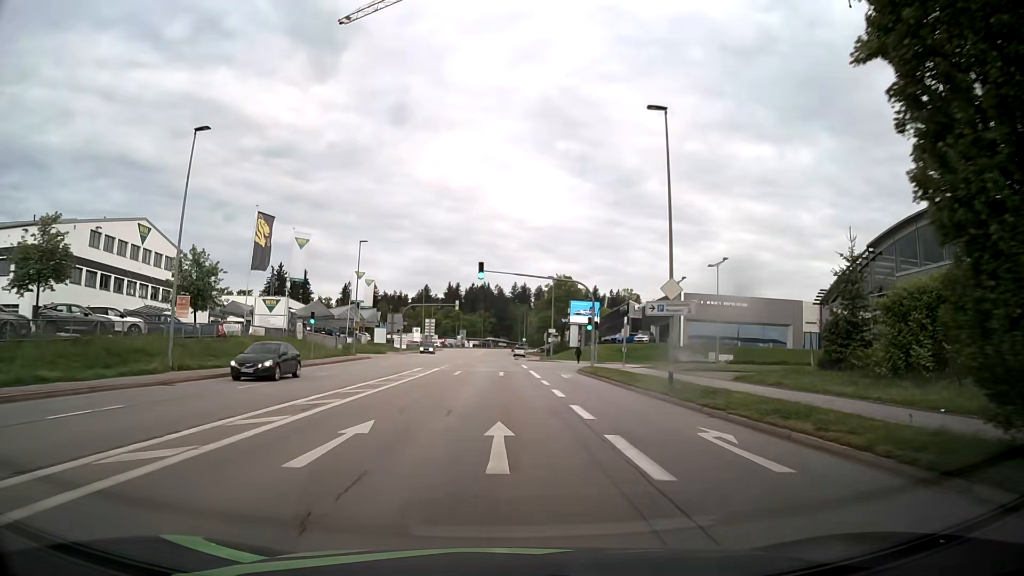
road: tertiary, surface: asphalt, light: Day
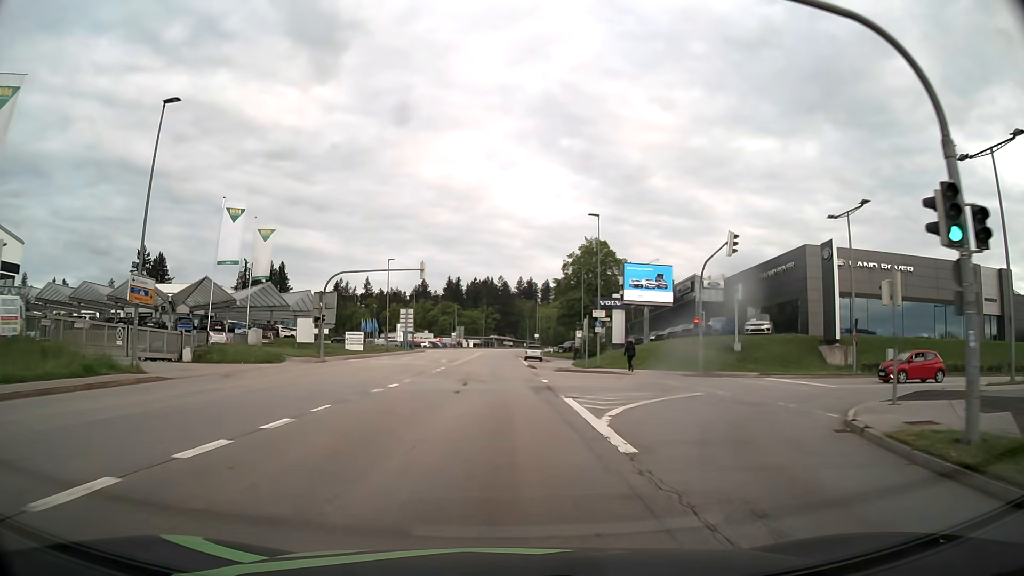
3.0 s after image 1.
(-0.2, +38.0) m; -1°
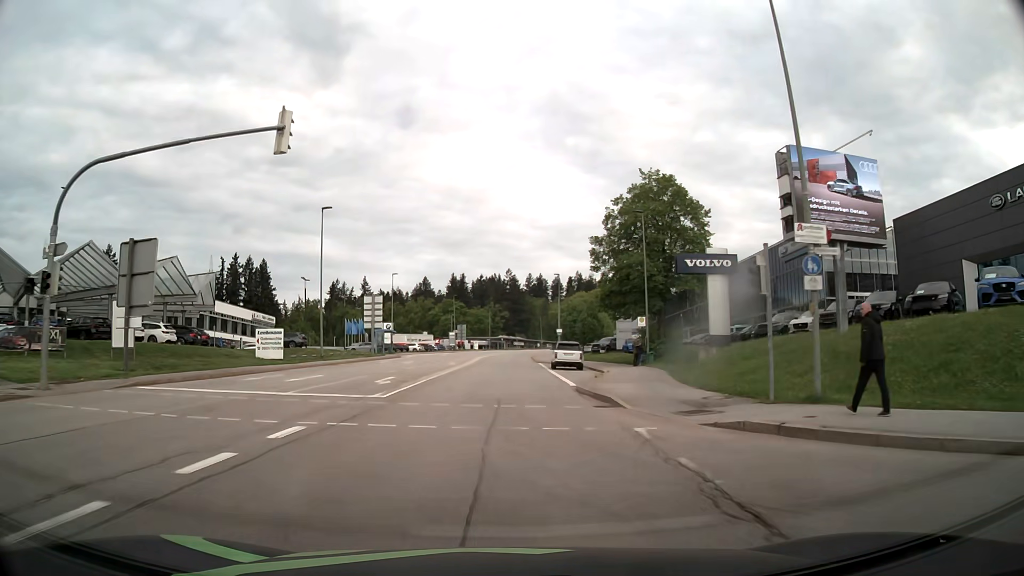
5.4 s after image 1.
(-0.2, +30.5) m; -1°
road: secondary
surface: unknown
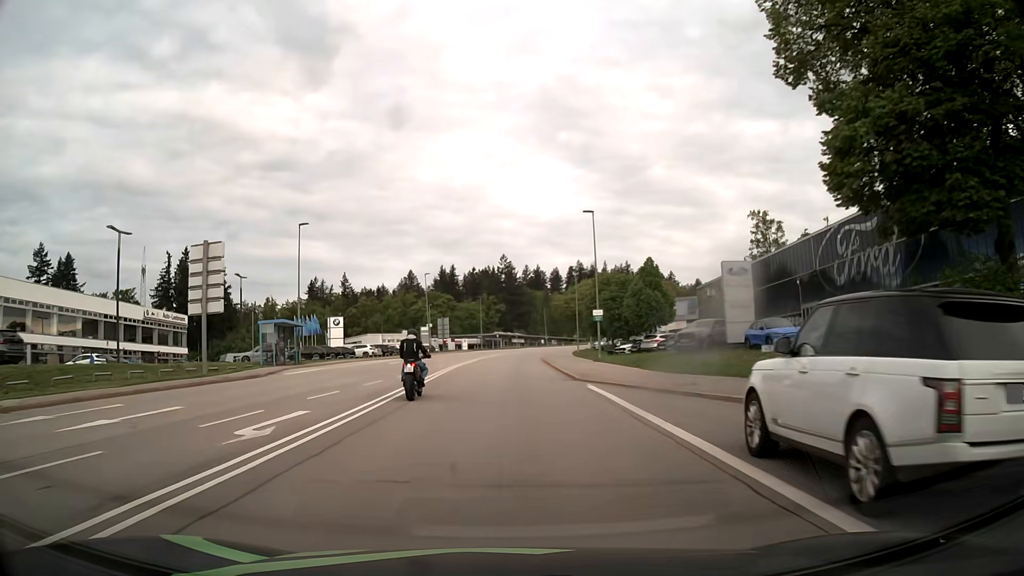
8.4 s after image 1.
(+0.1, +38.0) m; 0°
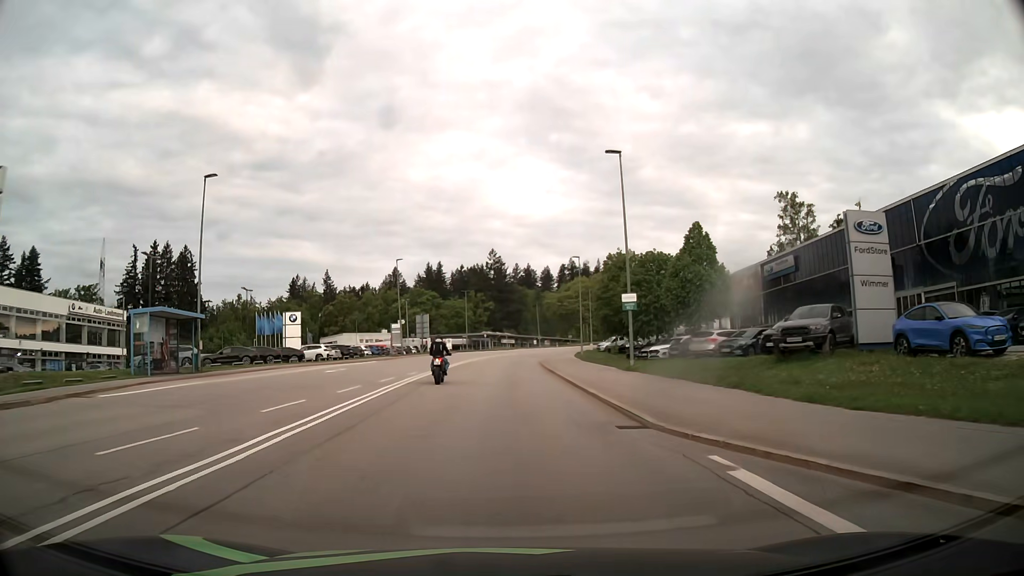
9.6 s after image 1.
(+0.1, +15.2) m; +1°
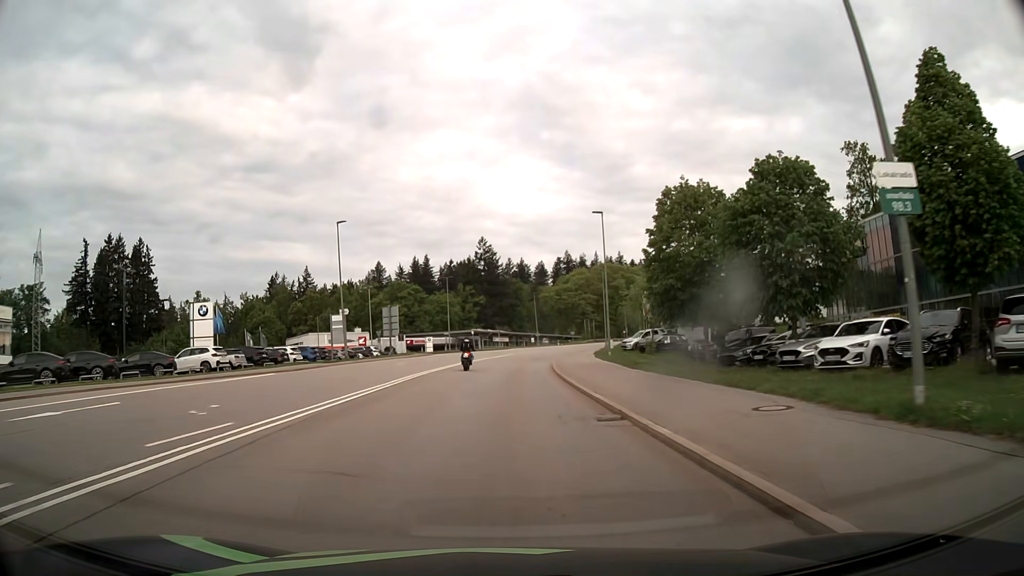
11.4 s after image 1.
(+0.2, +22.9) m; +1°
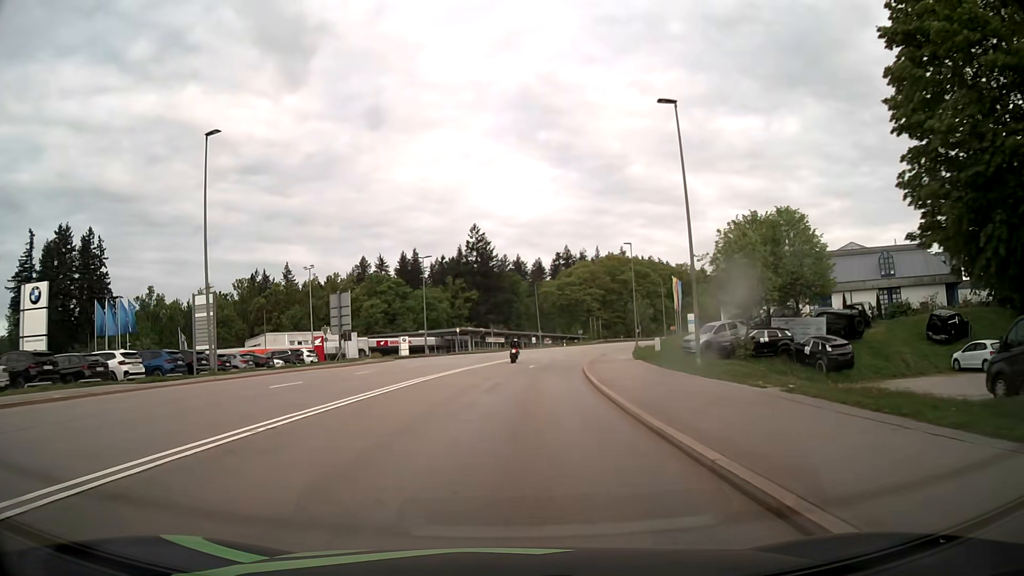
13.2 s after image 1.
(0.0, +22.9) m; 0°
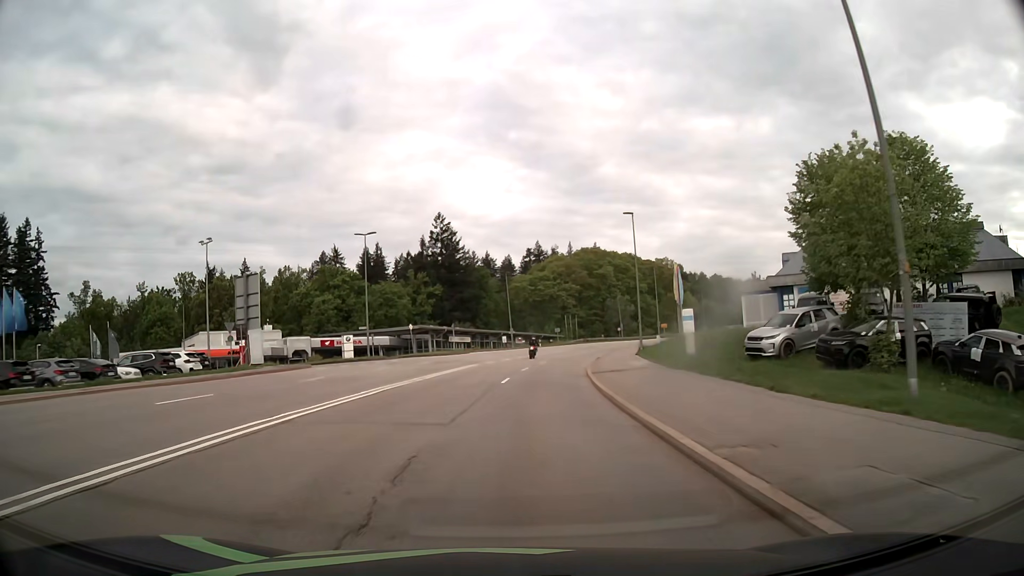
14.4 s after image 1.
(+0.4, +15.3) m; +3°
(0, +10) (+1, +20) (+2, +30) (+3, +40) (+5, +50) (+7, +59) (+9, +69) (+12, +79) (+15, +88) (+18, +98) m
